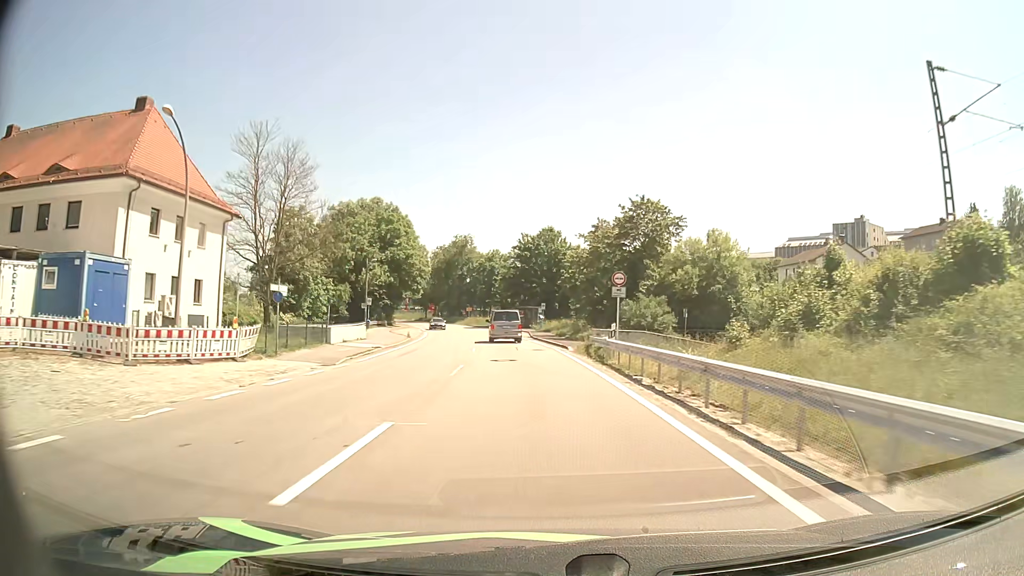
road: primary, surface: asphalt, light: Day
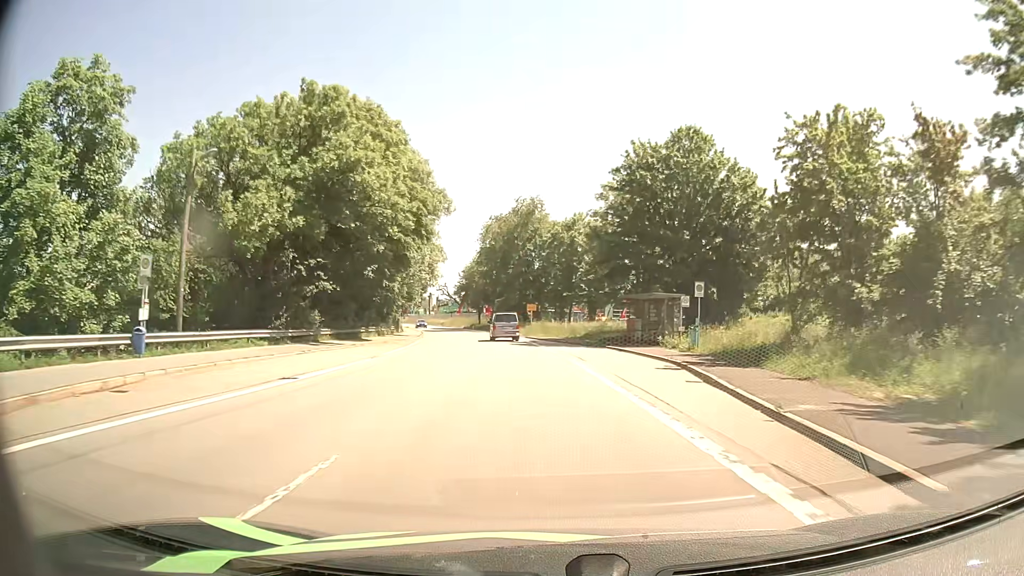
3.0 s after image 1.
(-3.4, +50.1) m; -7°
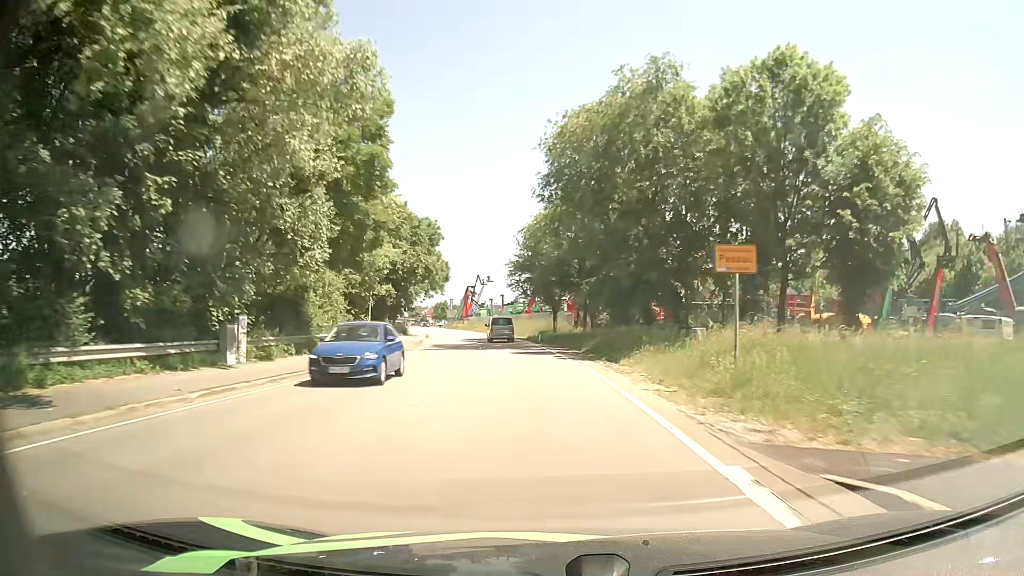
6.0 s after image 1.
(-3.5, +51.6) m; -7°
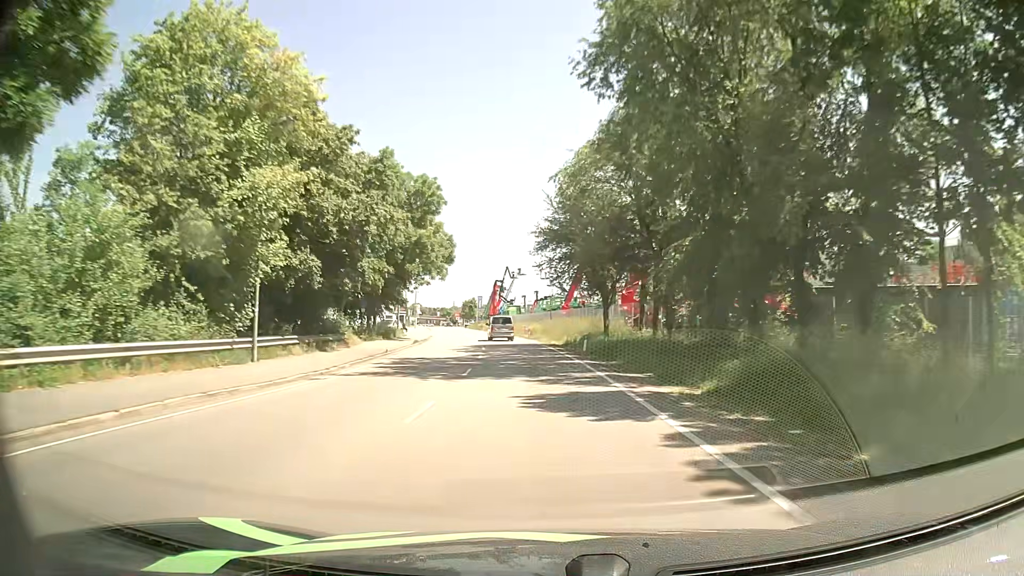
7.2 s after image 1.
(-0.7, +21.3) m; -4°
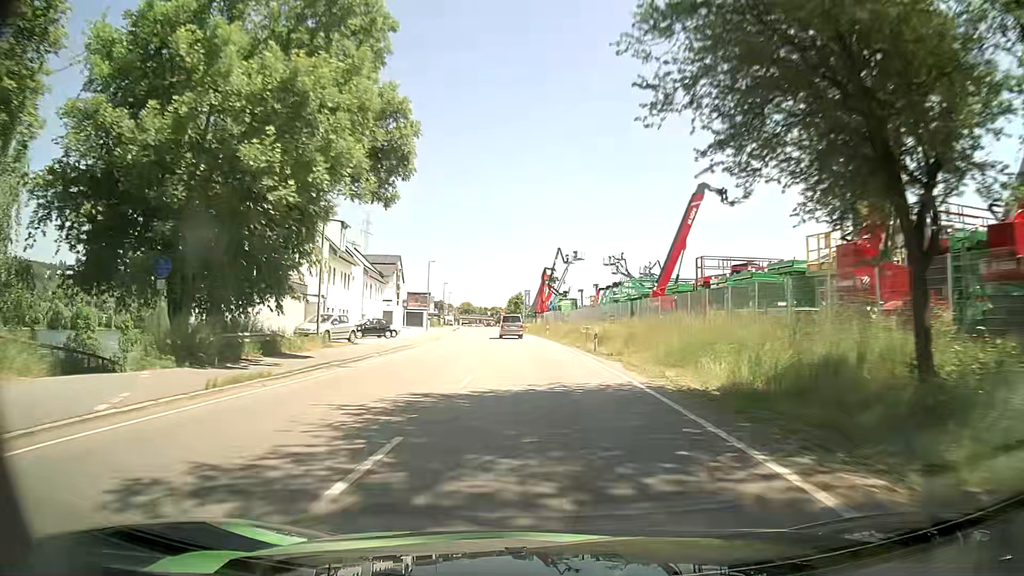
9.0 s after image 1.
(-1.1, +31.7) m; -4°
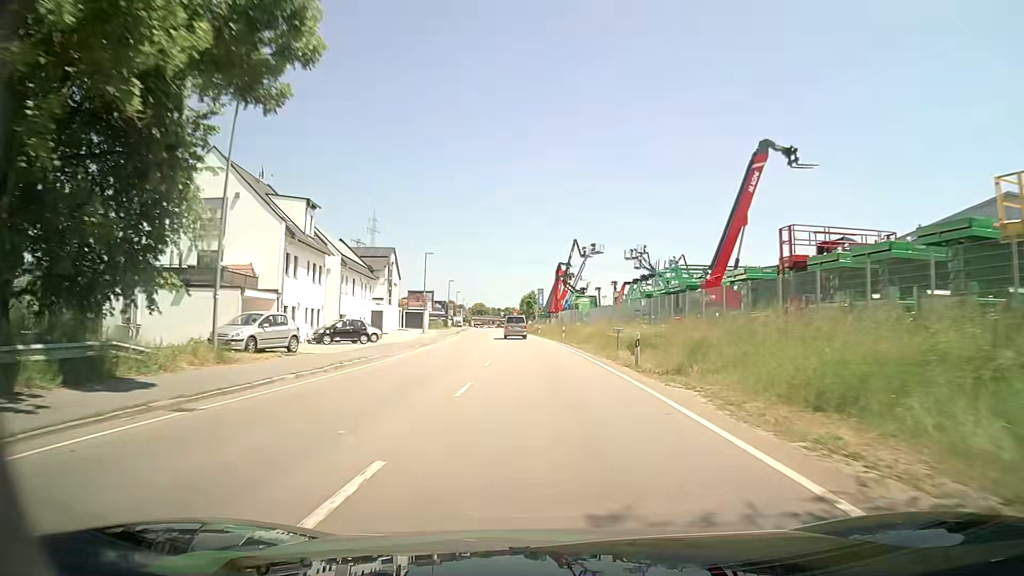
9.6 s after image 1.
(-0.1, +10.3) m; -1°
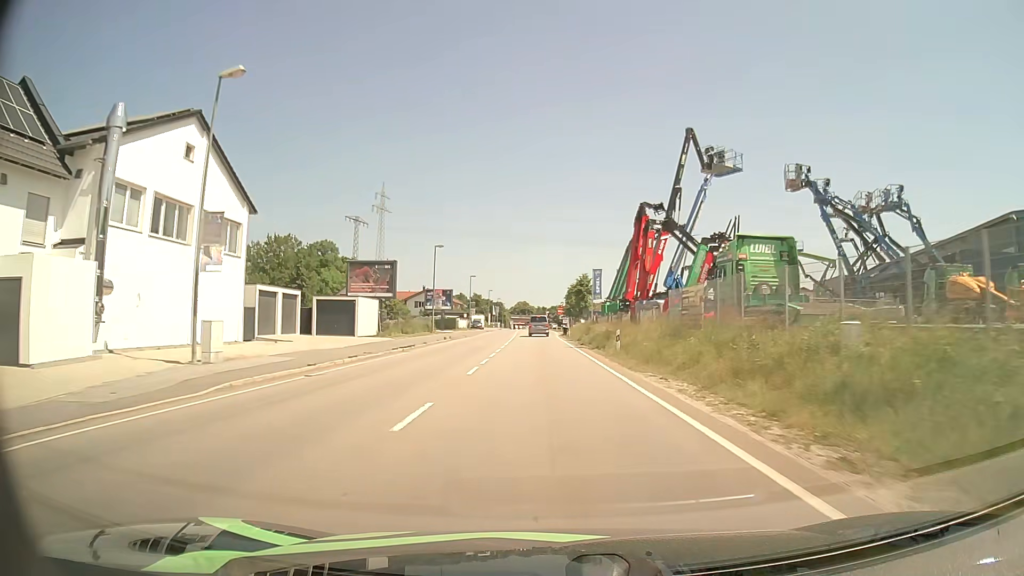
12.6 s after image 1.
(-2.0, +49.4) m; -4°
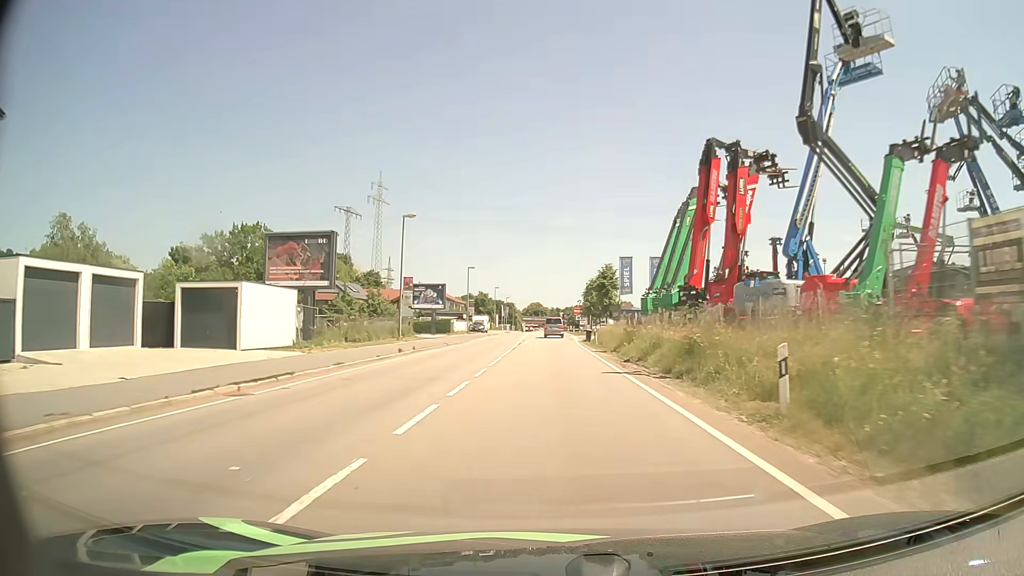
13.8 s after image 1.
(-0.2, +18.1) m; -1°
(0, +10) (0, +20) (0, +30) (0, +40) (0, +50) (+1, +60) (+1, +70) (+1, +80) (+1, +90) (+1, +100) m
